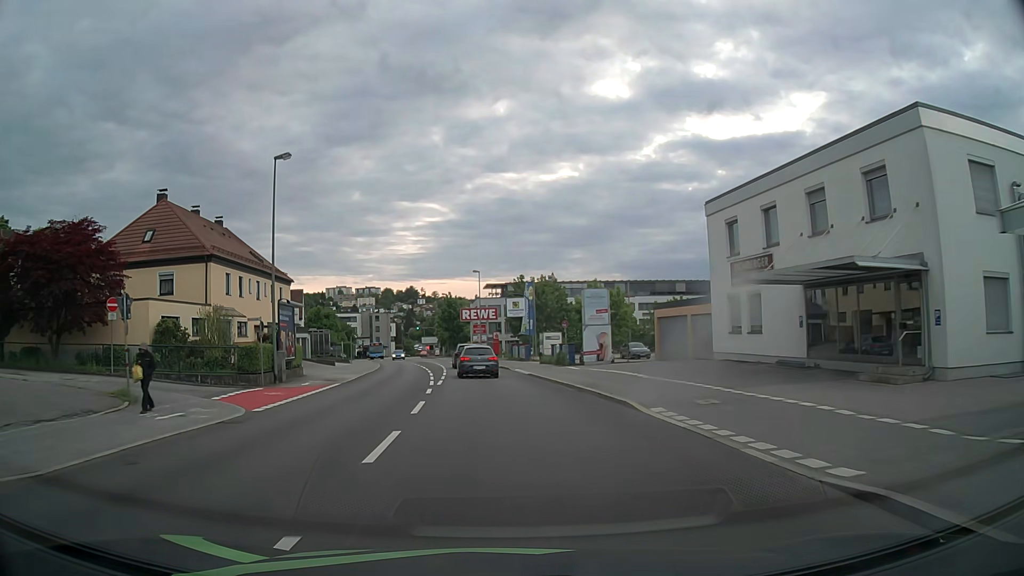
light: Day
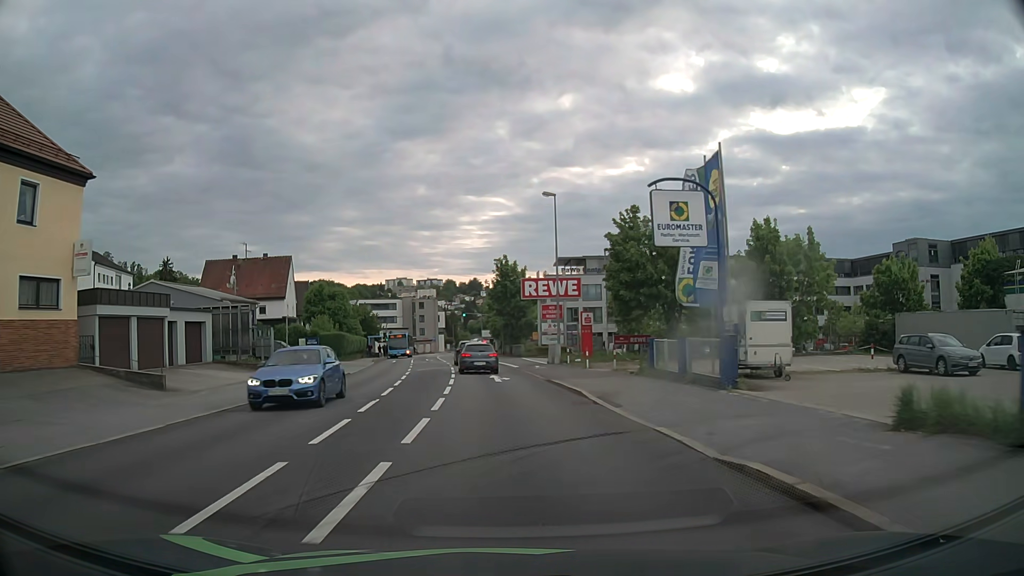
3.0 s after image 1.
(-2.2, +38.0) m; -6°
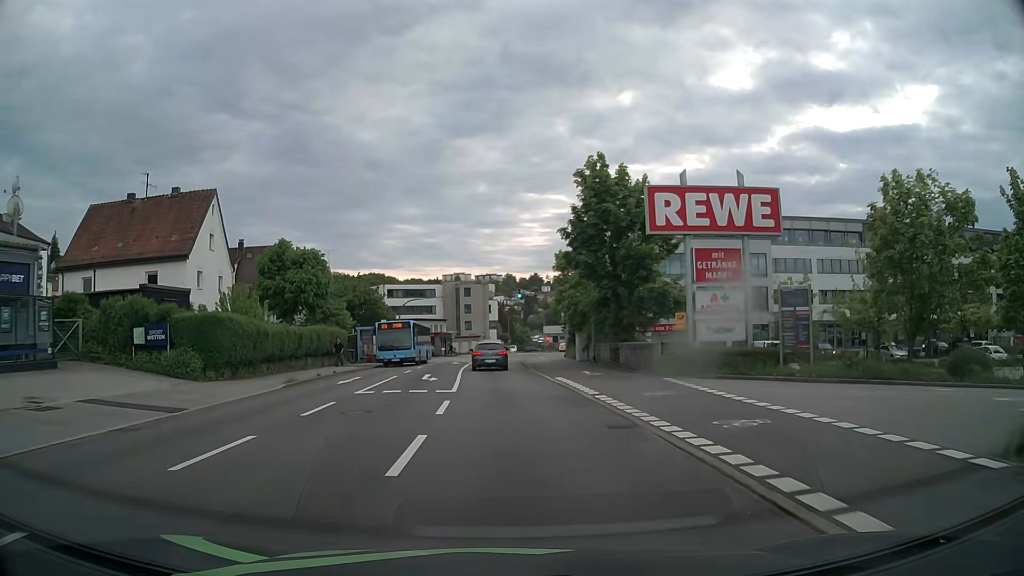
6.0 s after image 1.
(-1.7, +36.3) m; -5°
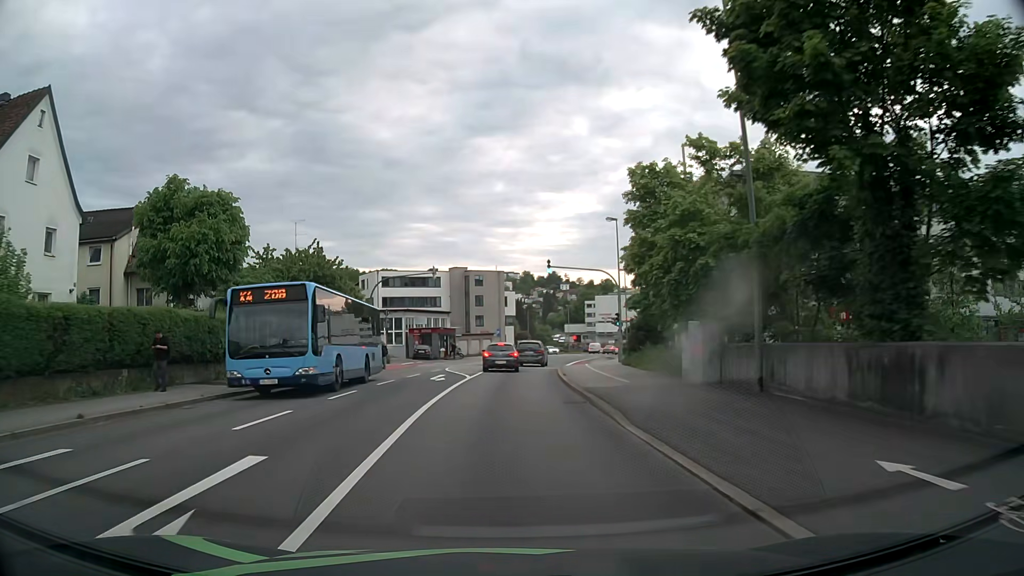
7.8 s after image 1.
(-0.3, +22.0) m; -2°
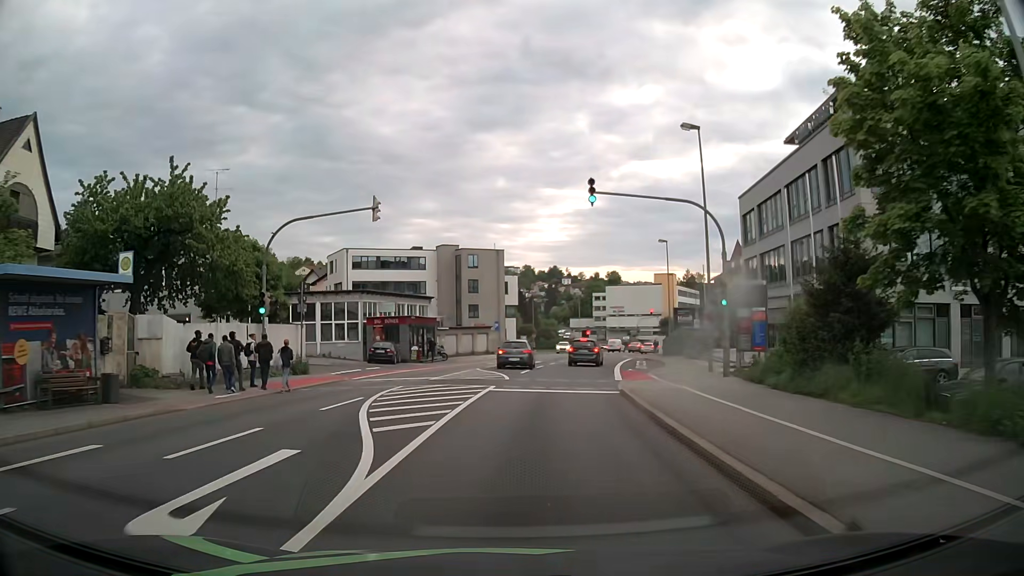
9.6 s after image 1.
(-0.1, +20.8) m; 0°
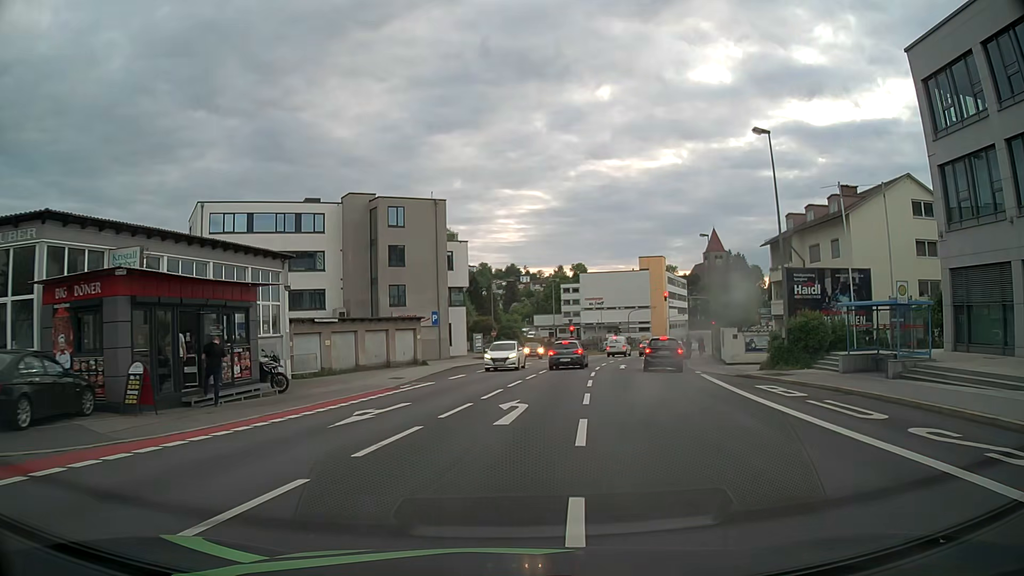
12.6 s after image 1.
(+0.9, +31.9) m; +4°
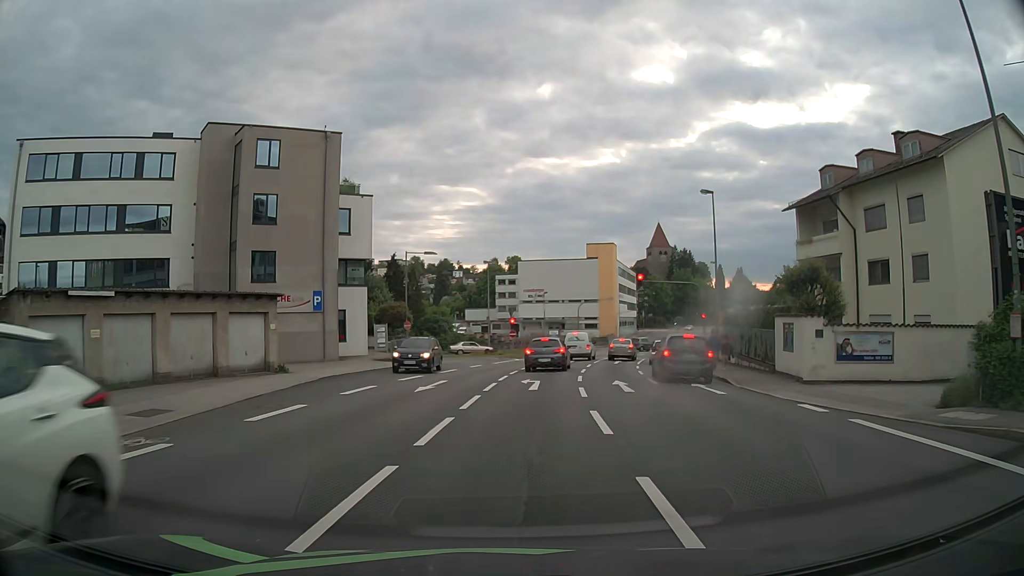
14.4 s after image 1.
(+0.7, +17.4) m; +5°
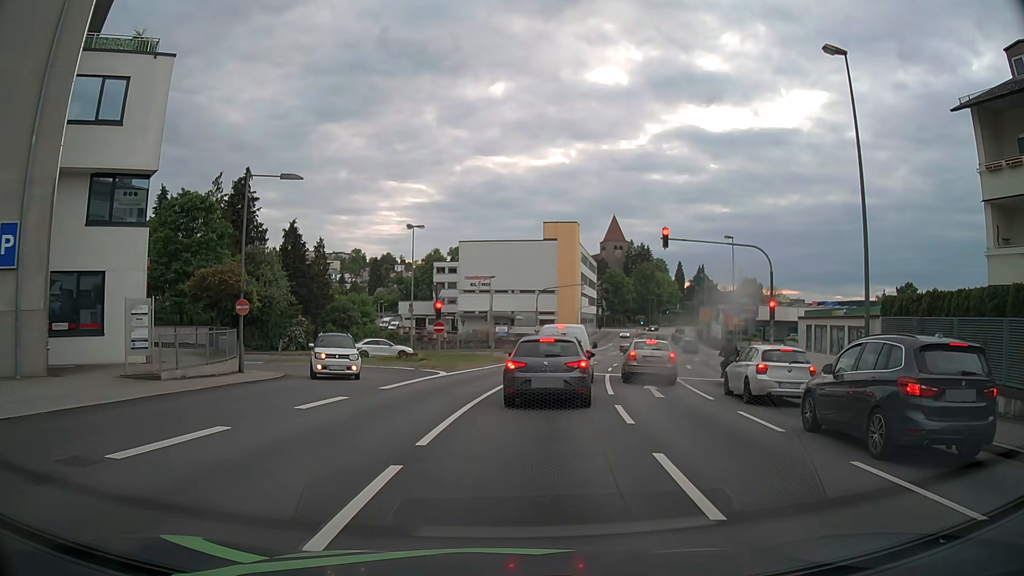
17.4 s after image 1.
(+1.0, +22.2) m; +5°
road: tertiary_link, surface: asphalt
(0, +10) (+1, +20) (+2, +30) (+4, +40) (+6, +49) (+2, +58) (-8, +60) (-17, +56) (-24, +50) (-31, +43) m
